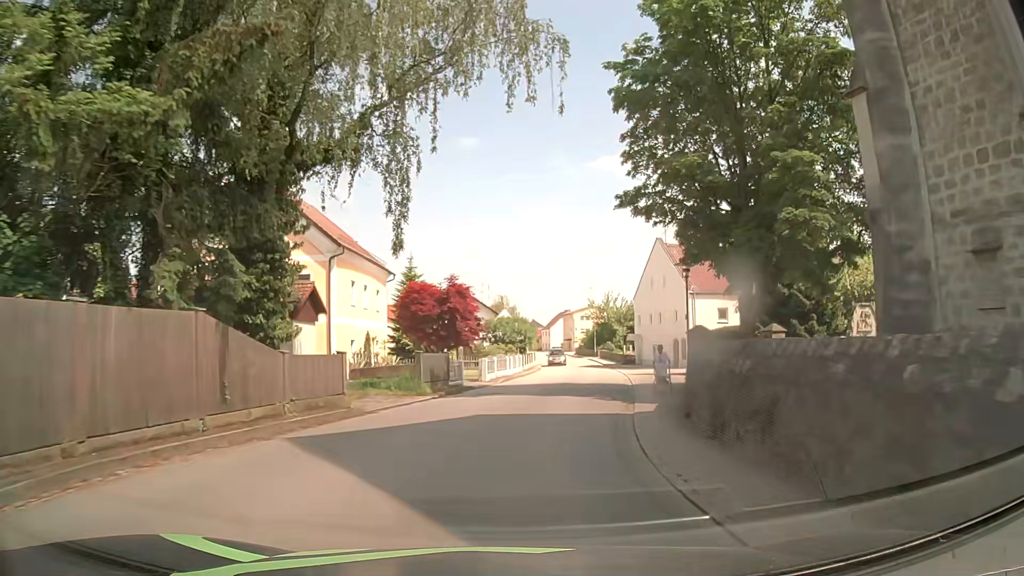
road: secondary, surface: asphalt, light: Day
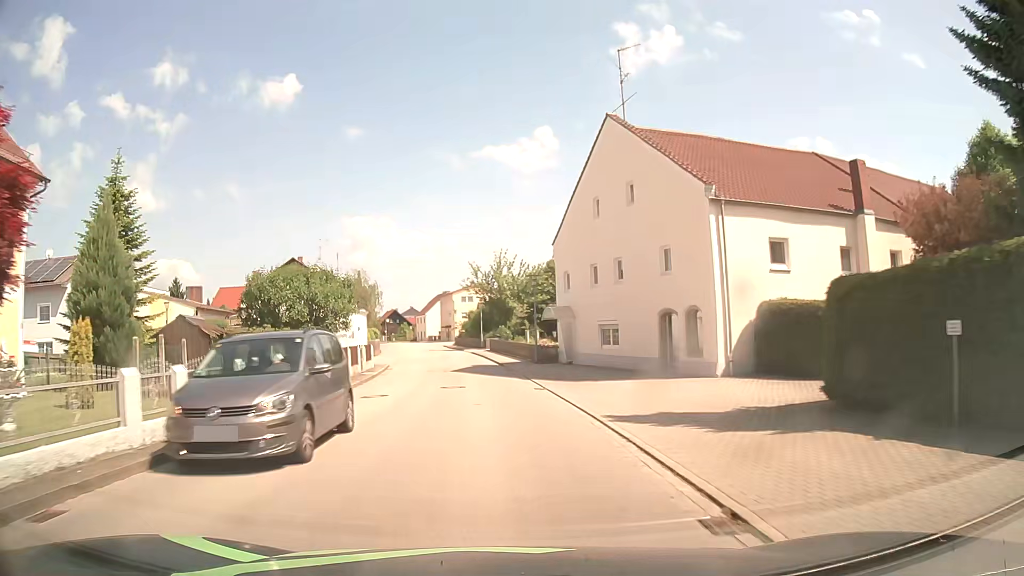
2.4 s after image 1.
(+3.1, +29.4) m; +10°
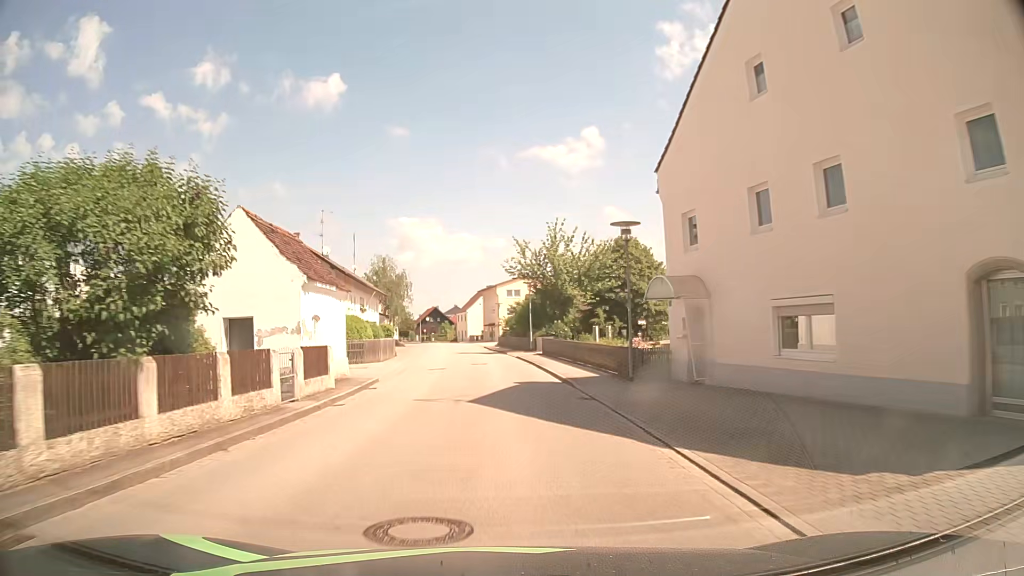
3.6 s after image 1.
(-0.6, +15.4) m; -4°
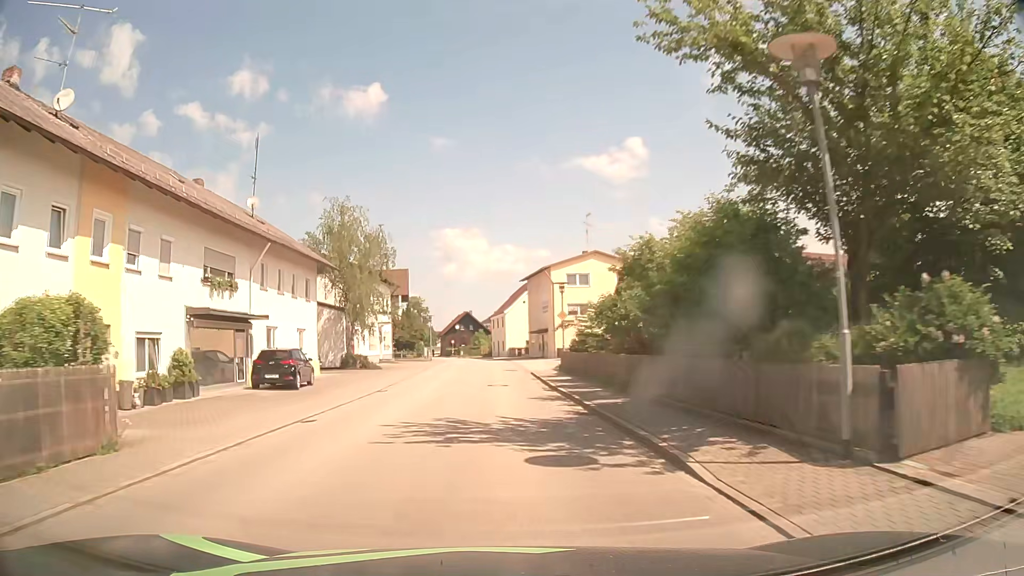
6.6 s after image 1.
(-1.3, +38.1) m; -4°
(0, +10) (0, +20) (-1, +30) (-1, +40) (-1, +50) (-2, +60) (-3, +70) (-4, +80) (-6, +90) (-8, +99) m
